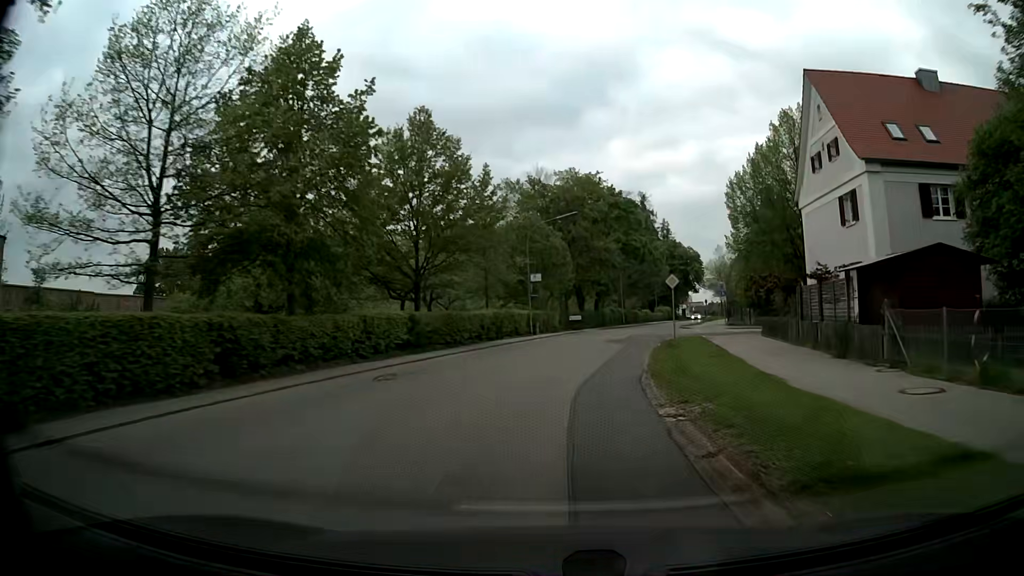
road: secondary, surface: asphalt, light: Day
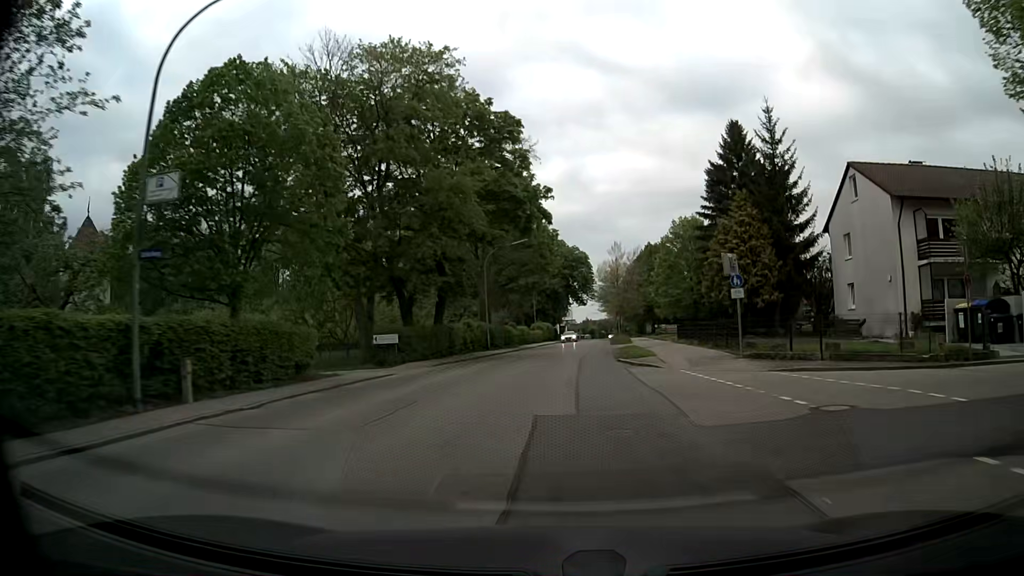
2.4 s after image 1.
(+3.2, +31.6) m; +11°
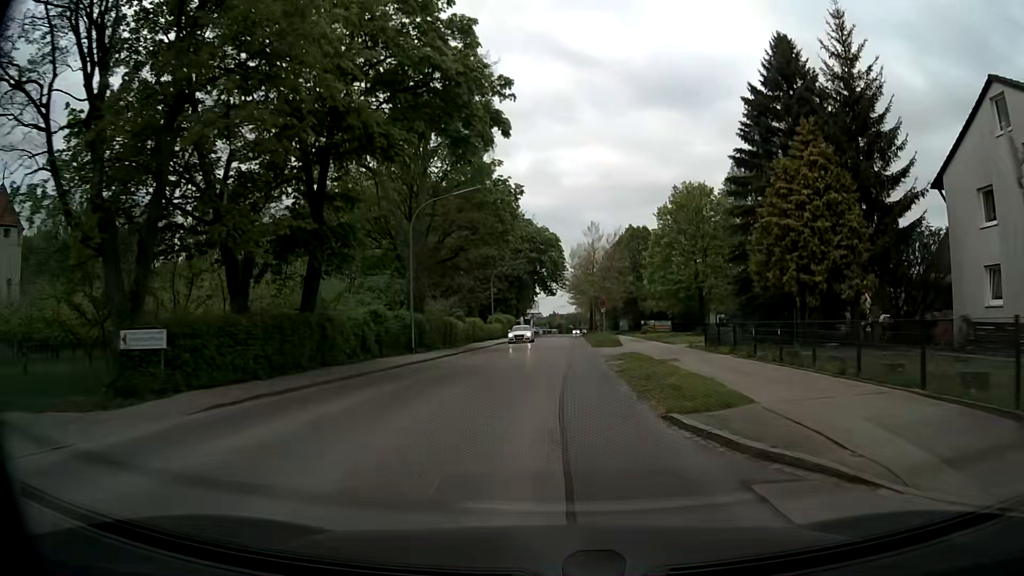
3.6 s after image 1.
(+0.5, +15.7) m; +4°
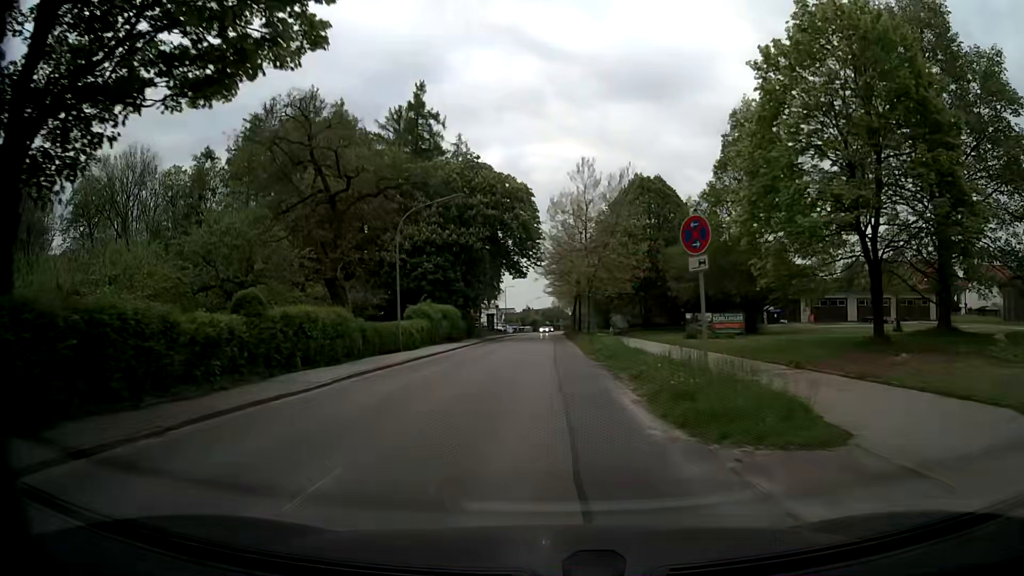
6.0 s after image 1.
(+0.4, +31.3) m; +1°
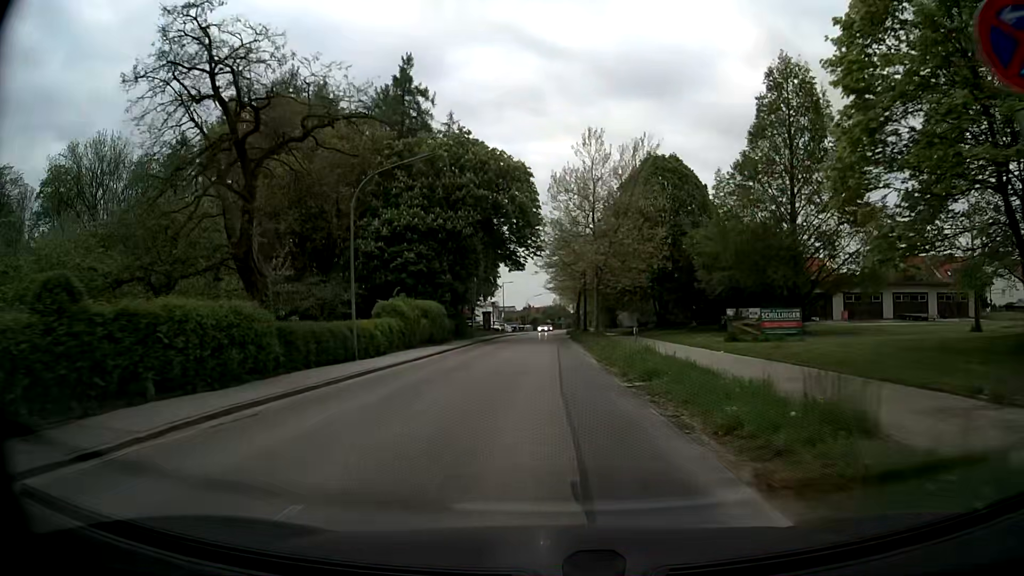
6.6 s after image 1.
(0.0, +7.9) m; 0°
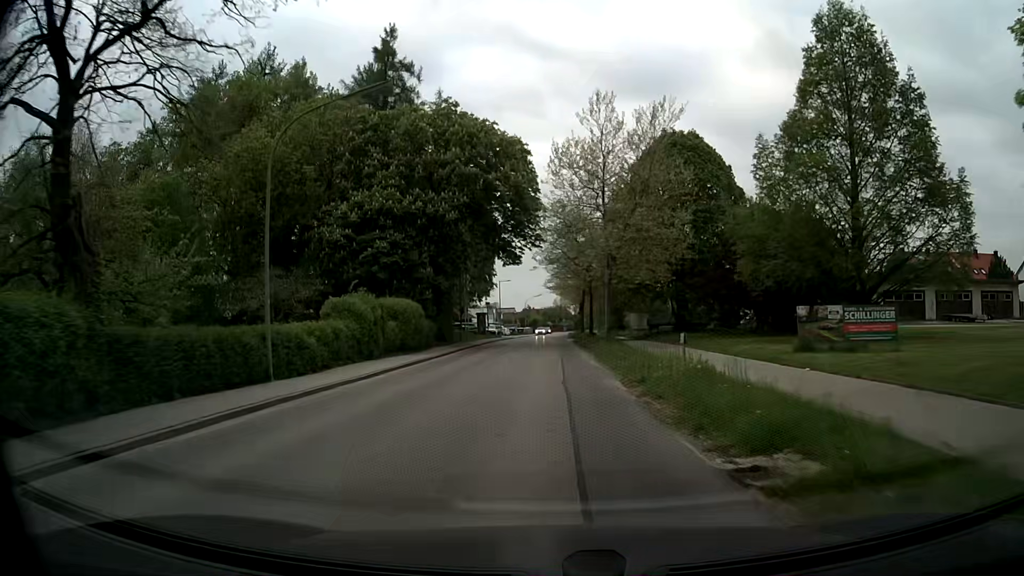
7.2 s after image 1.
(0.0, +7.9) m; 0°
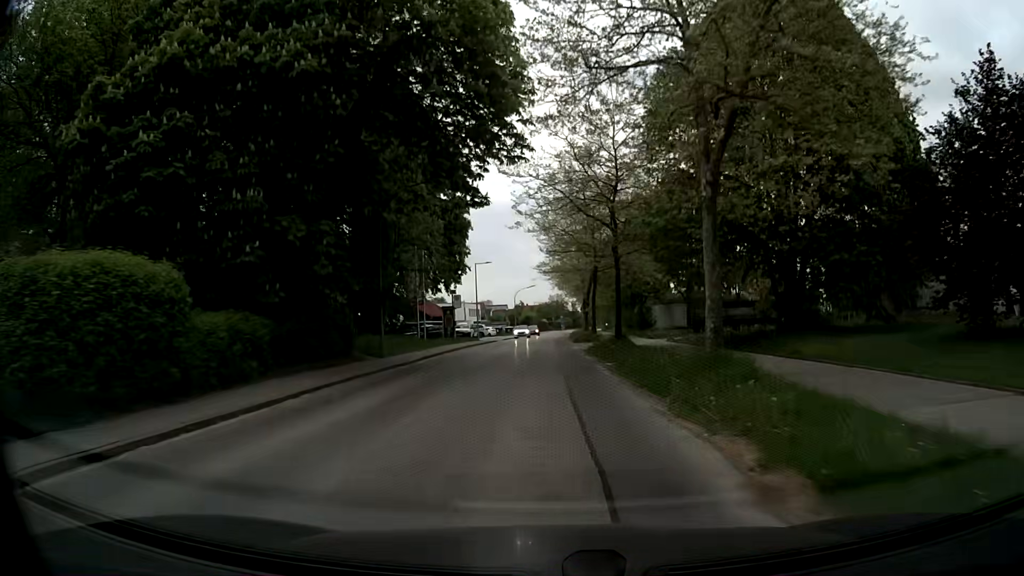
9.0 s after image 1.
(0.0, +23.6) m; 0°
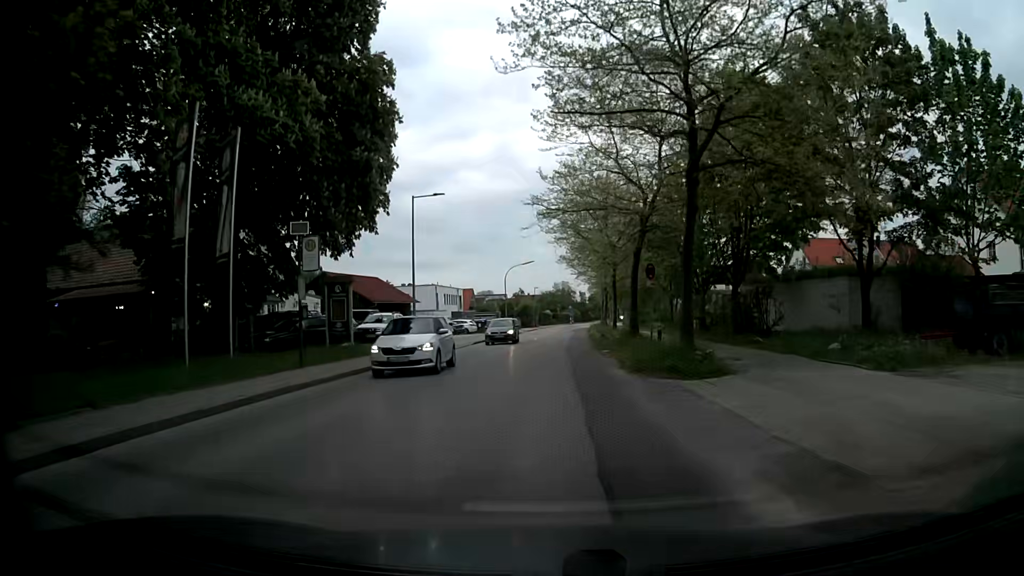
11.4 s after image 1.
(+0.1, +31.6) m; 0°
(0, +10) (0, +20) (0, +30) (0, +40) (0, +50) (+1, +60) (+1, +70) (+2, +80) (+4, +90) (+5, +100) m
